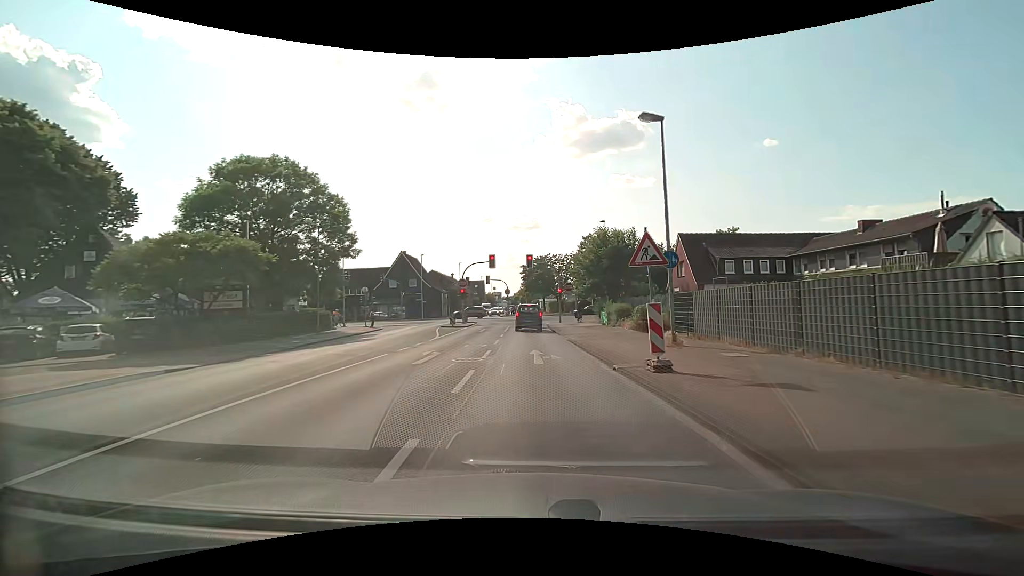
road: tertiary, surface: asphalt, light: Day
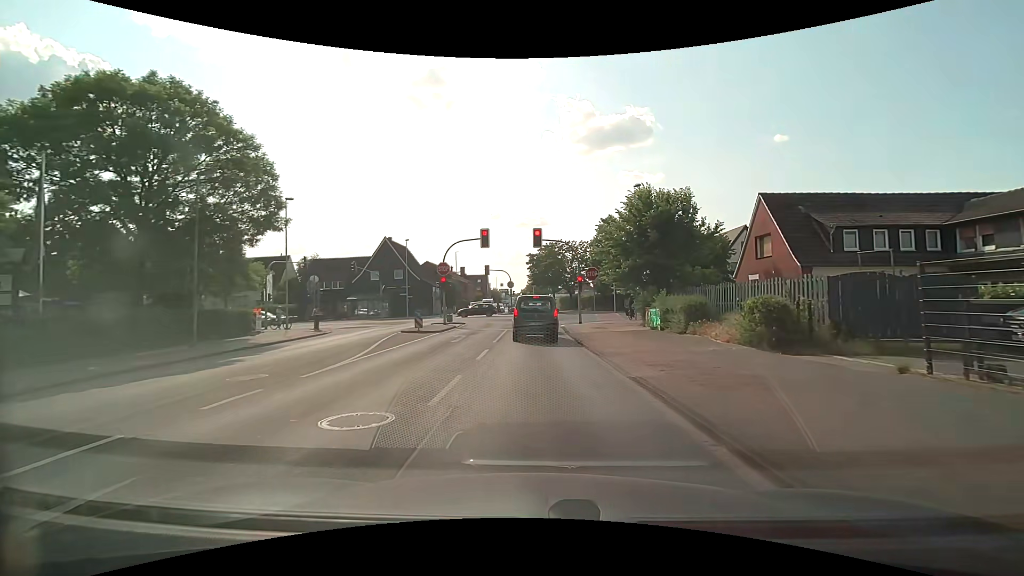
(-0.1, +13.6) m; -2°
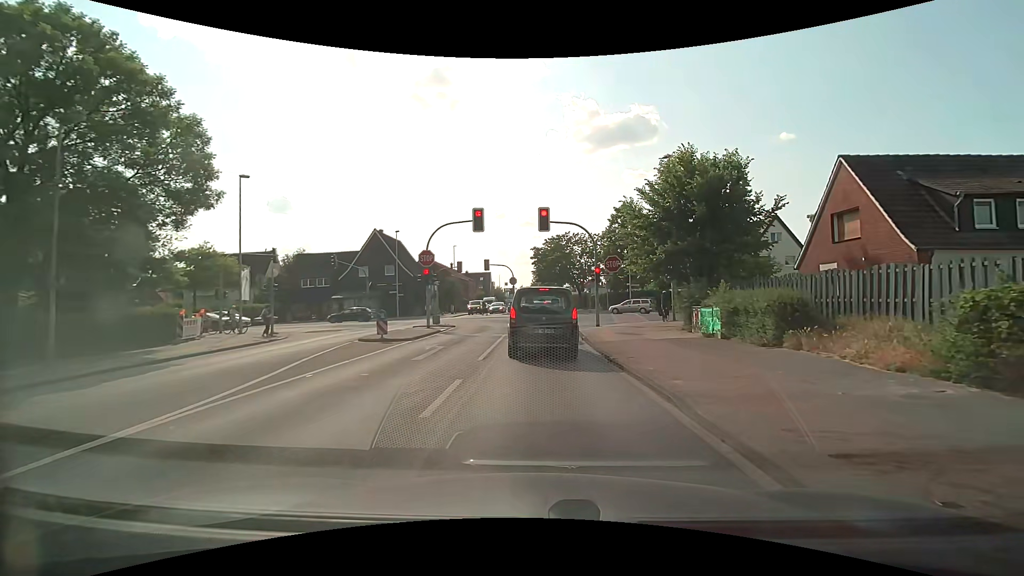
(+0.1, +6.7) m; 0°
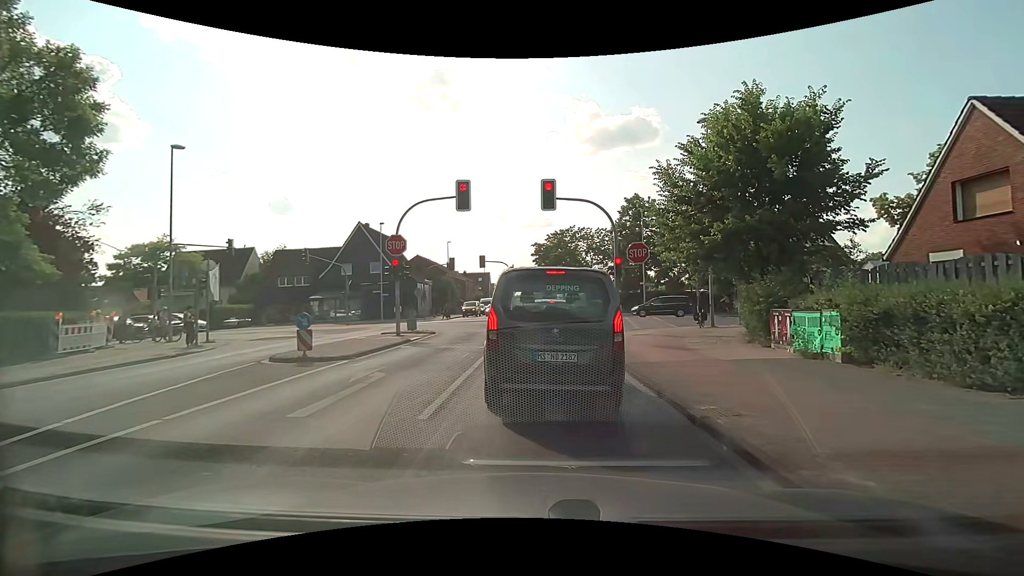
(0.0, +6.0) m; +2°
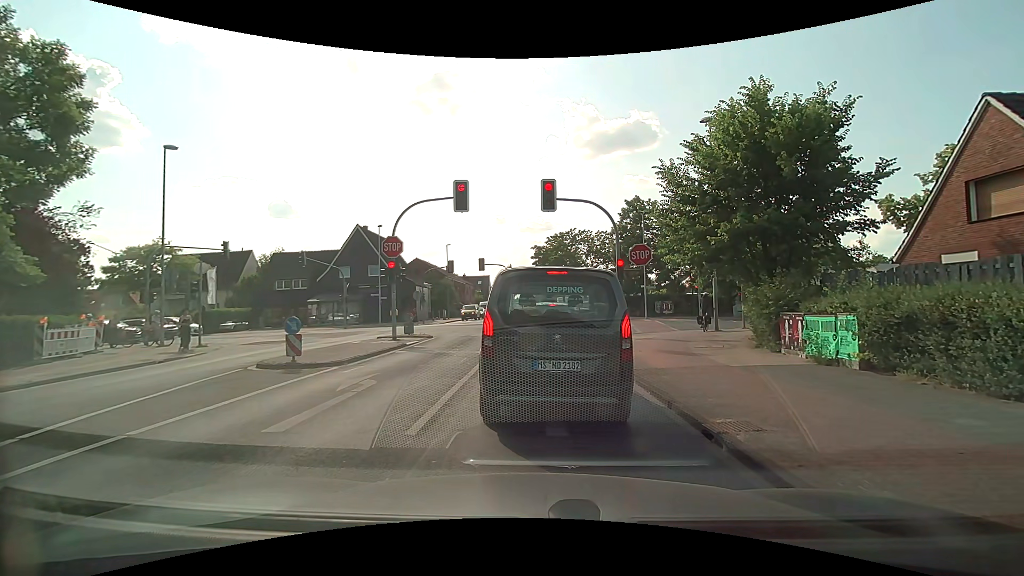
(0.0, +0.6) m; 0°
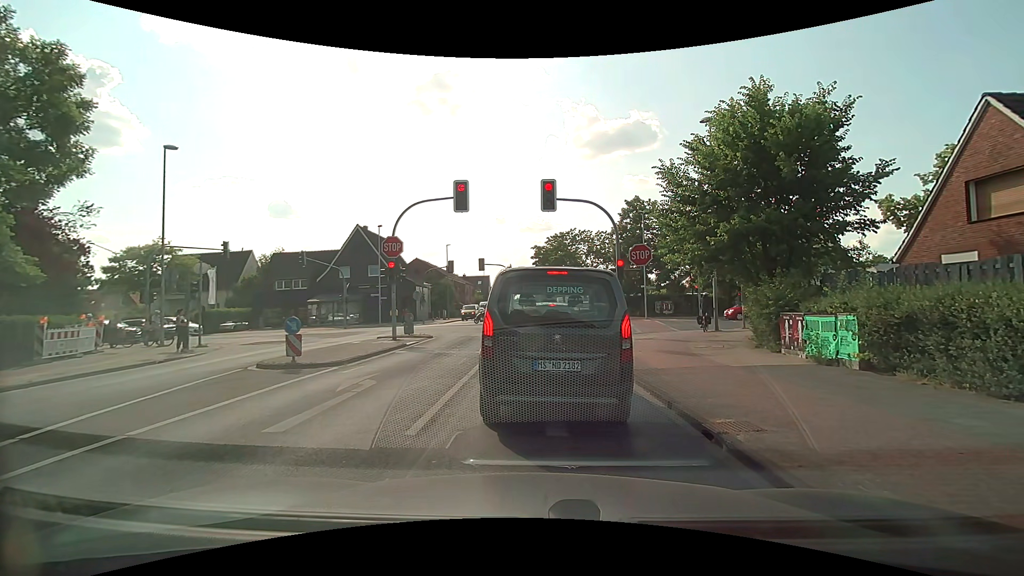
(0.0, 0.0) m; 0°
(0, +10) (0, +20) (0, +30) (-1, +40) (-1, +50) (-1, +60) (-2, +70) (-3, +80) (-4, +90) (-5, +100) m
